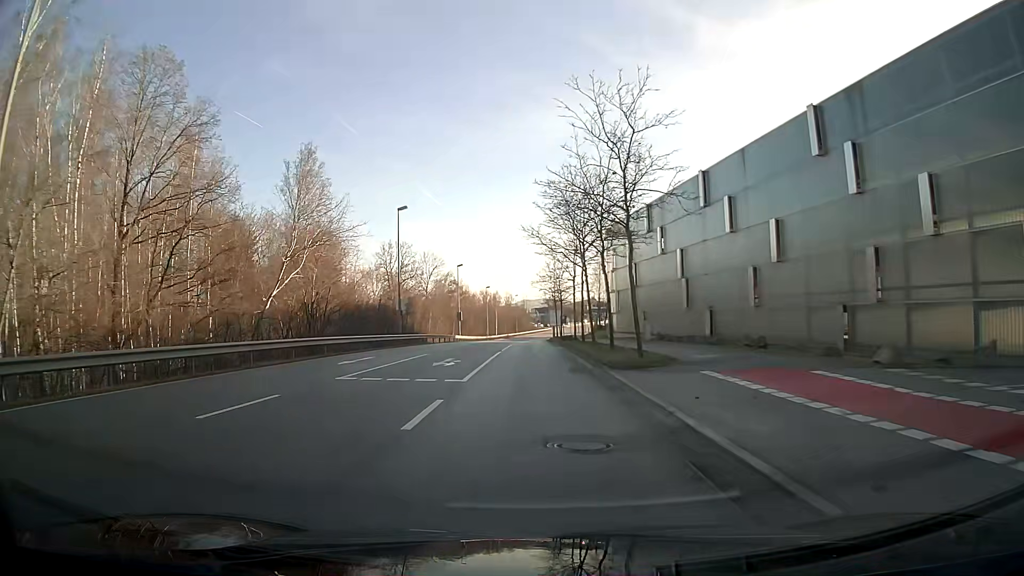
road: secondary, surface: asphalt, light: Day
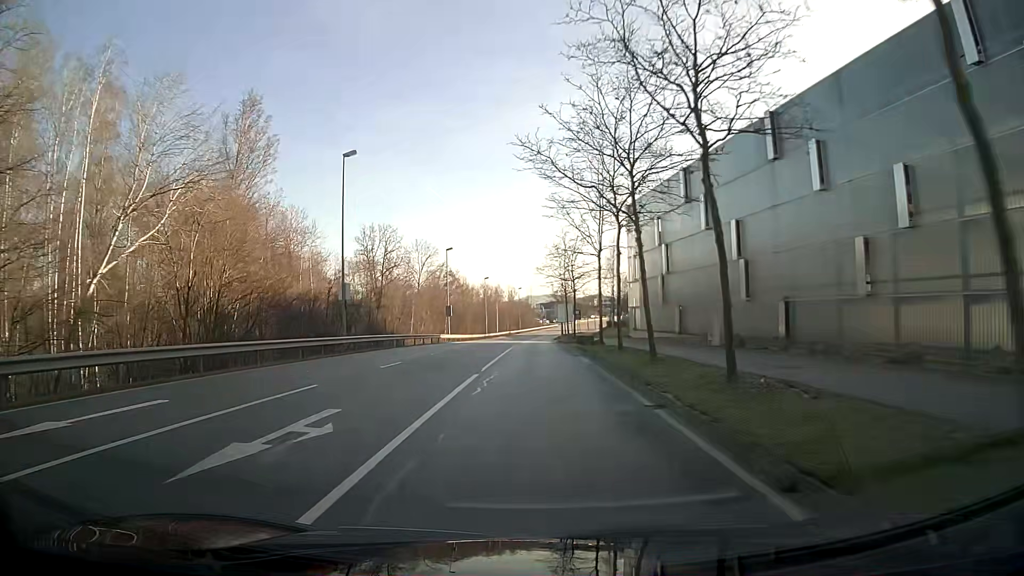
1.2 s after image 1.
(0.0, +16.0) m; 0°
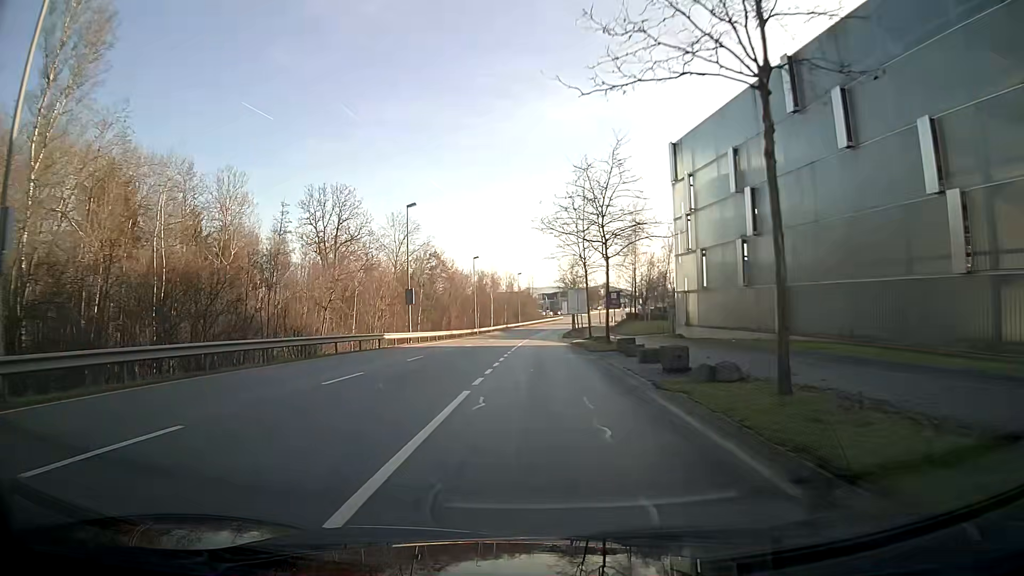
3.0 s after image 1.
(-0.1, +24.3) m; 0°
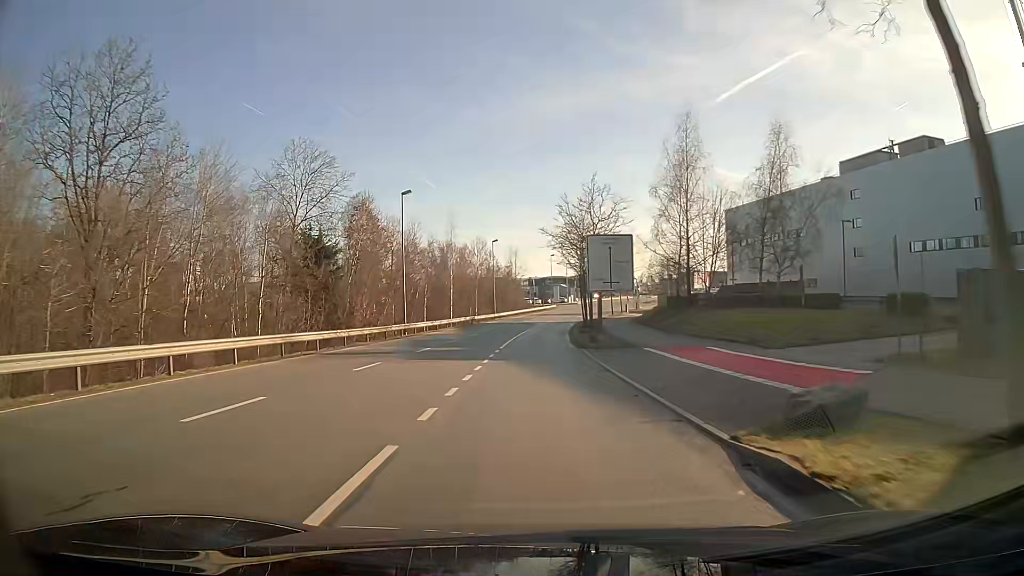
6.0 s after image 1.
(+0.4, +41.4) m; +1°
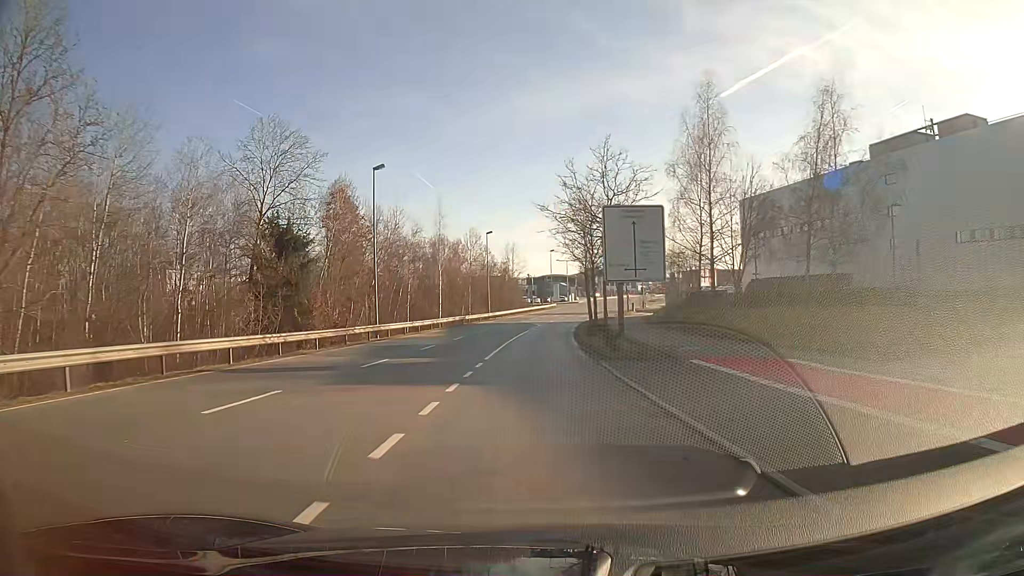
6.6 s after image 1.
(0.0, +8.3) m; 0°
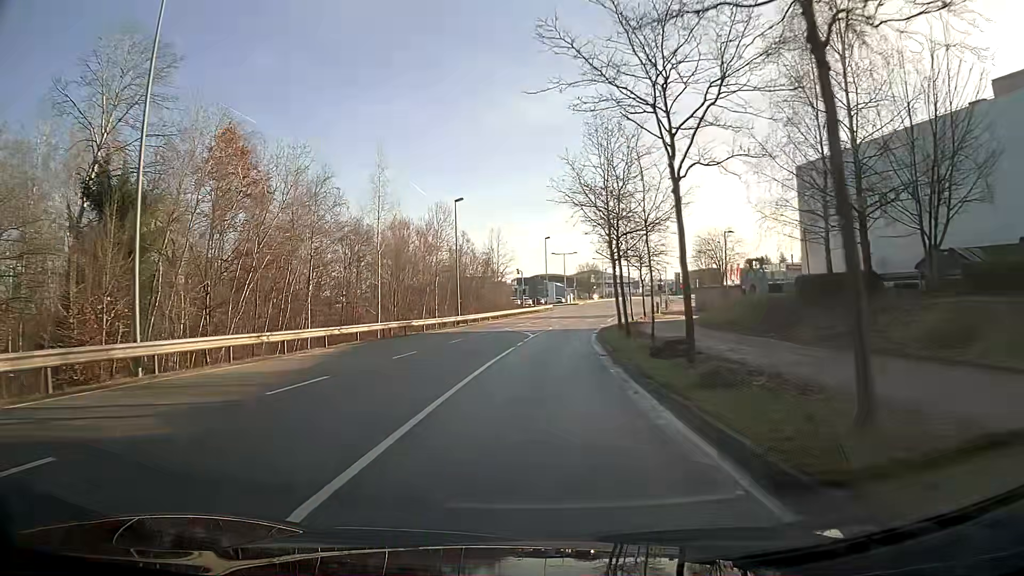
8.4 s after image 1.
(+0.1, +24.7) m; +1°
